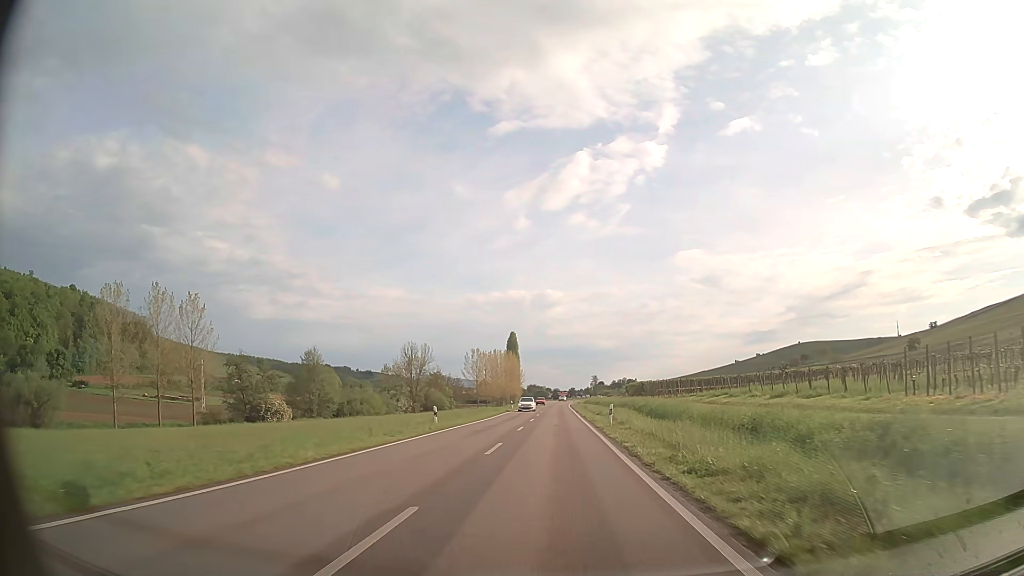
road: primary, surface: asphalt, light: Day
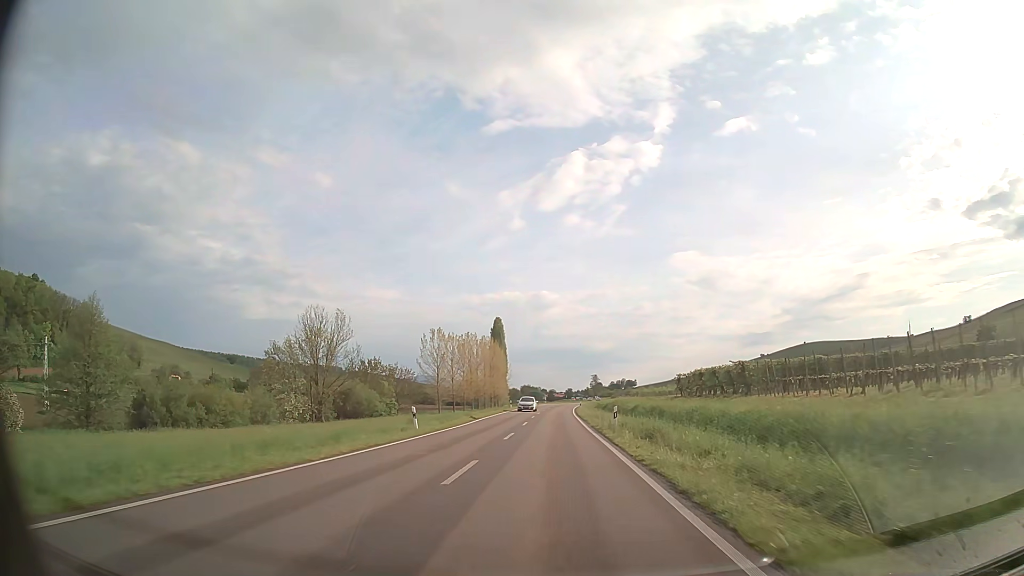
(+0.3, +53.9) m; 0°
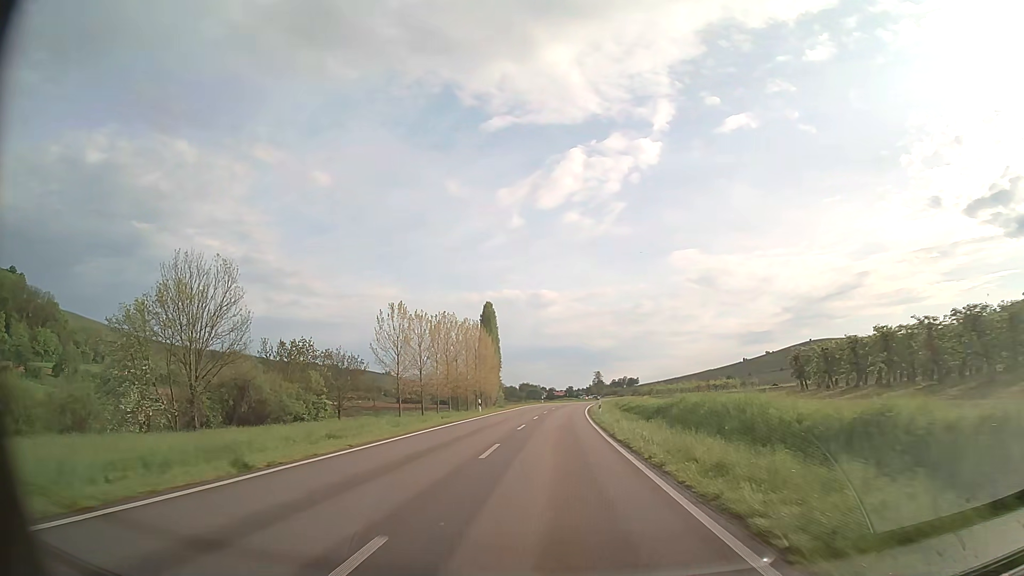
(0.0, +32.3) m; 0°
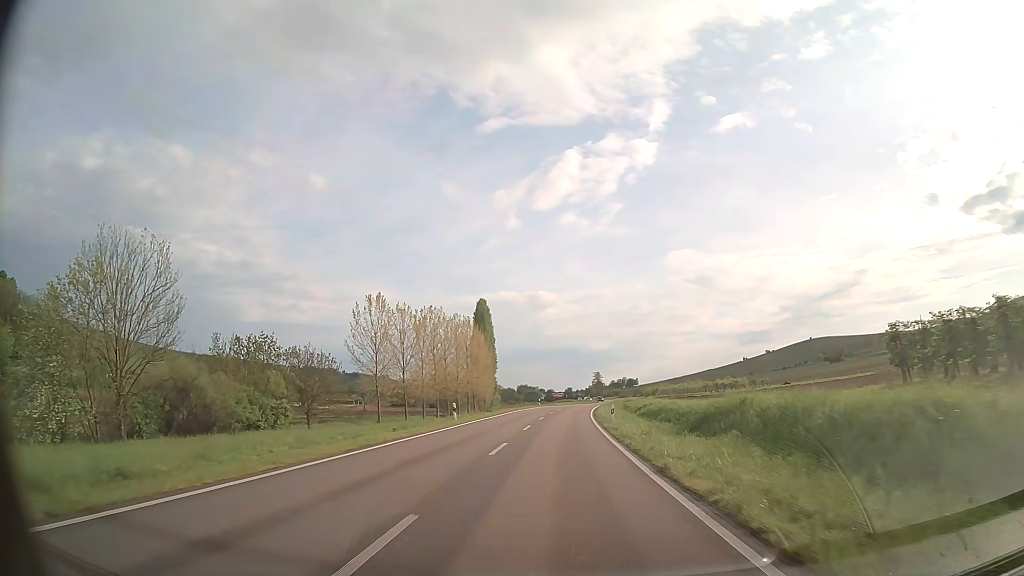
(0.0, +10.8) m; 0°
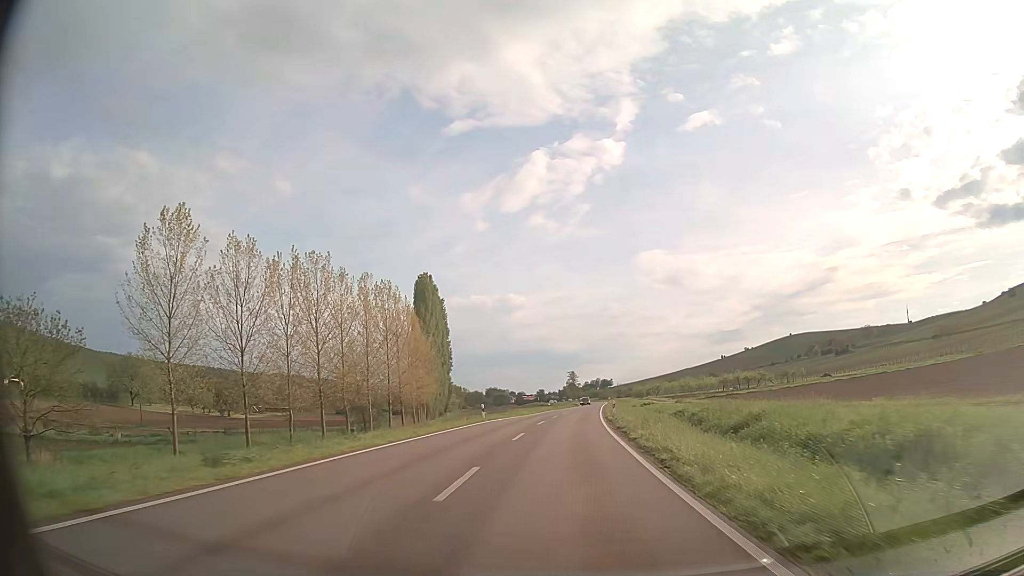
(+0.7, +43.0) m; +2°
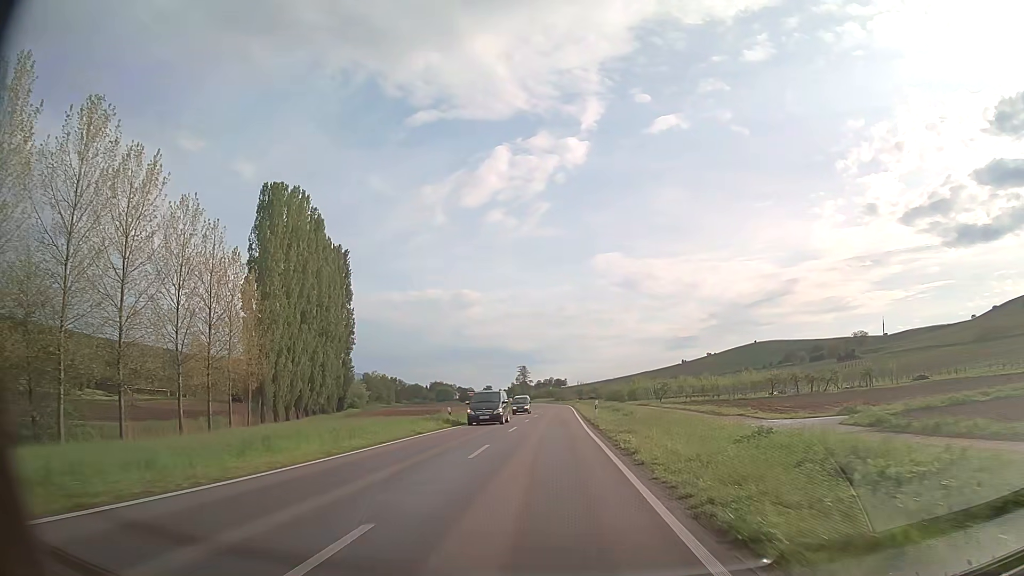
(+2.2, +53.6) m; +4°
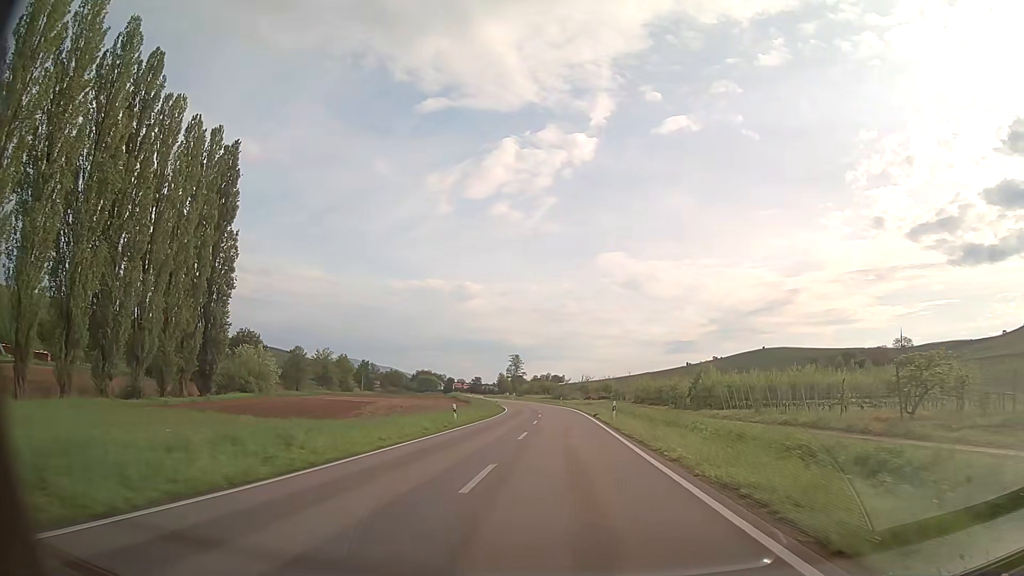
(0.0, +53.8) m; 0°
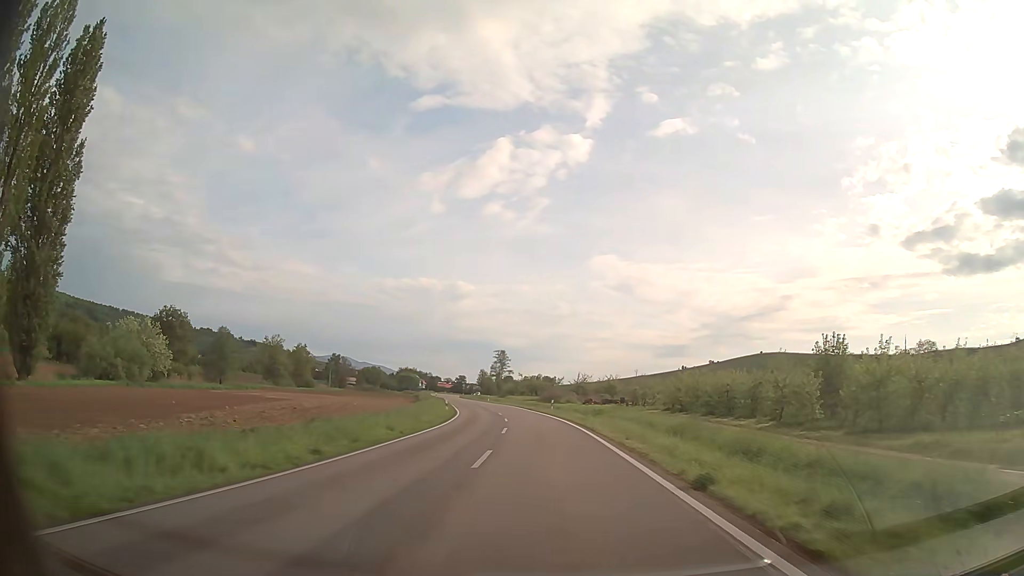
(+0.3, +32.4) m; +1°
(0, +10) (0, +20) (-1, +30) (-1, +40) (-2, +50) (-3, +60) (-5, +70) (-7, +80) (-9, +89) (-11, +99) m
